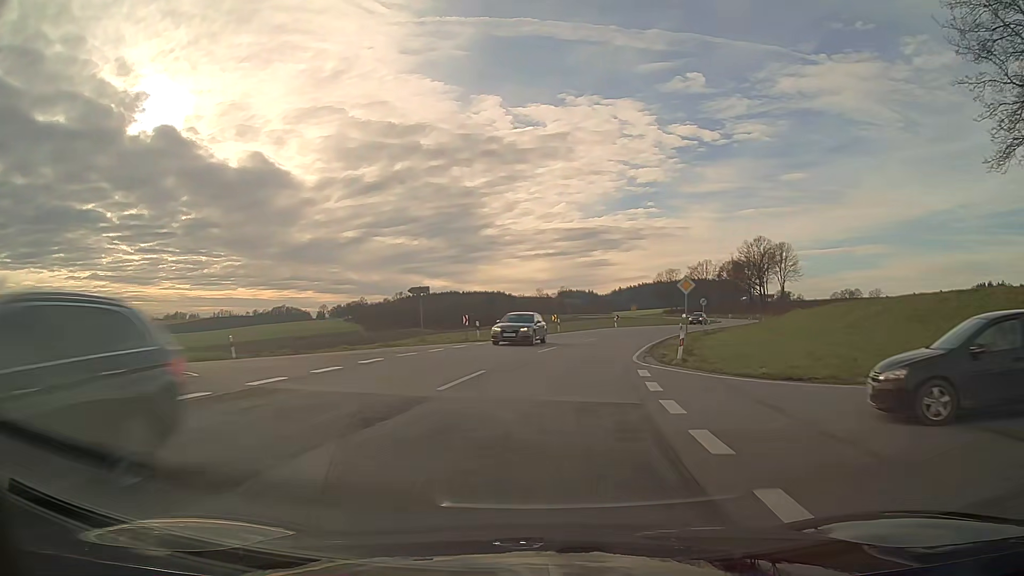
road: secondary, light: Day
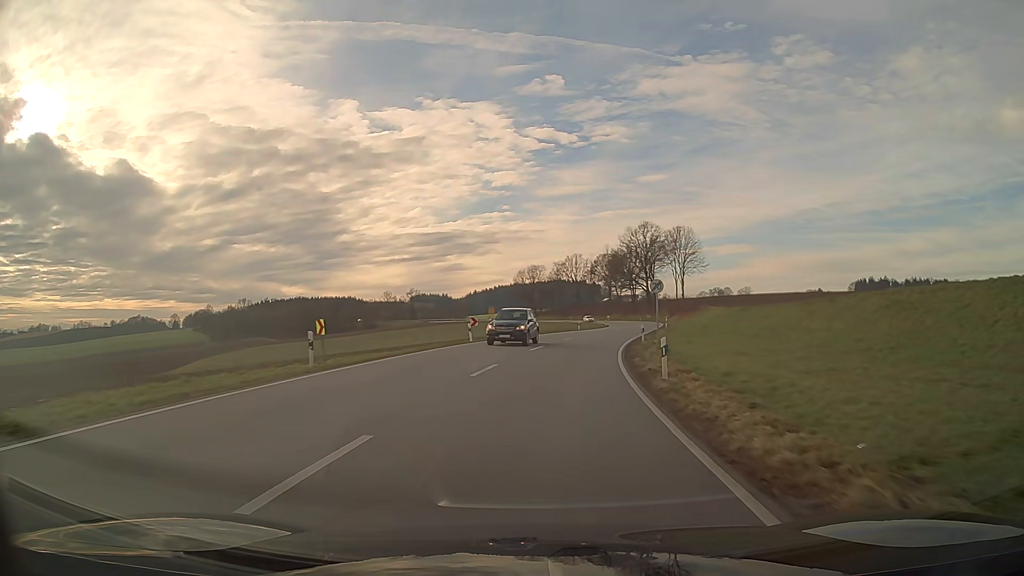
(+3.6, +32.1) m; +11°
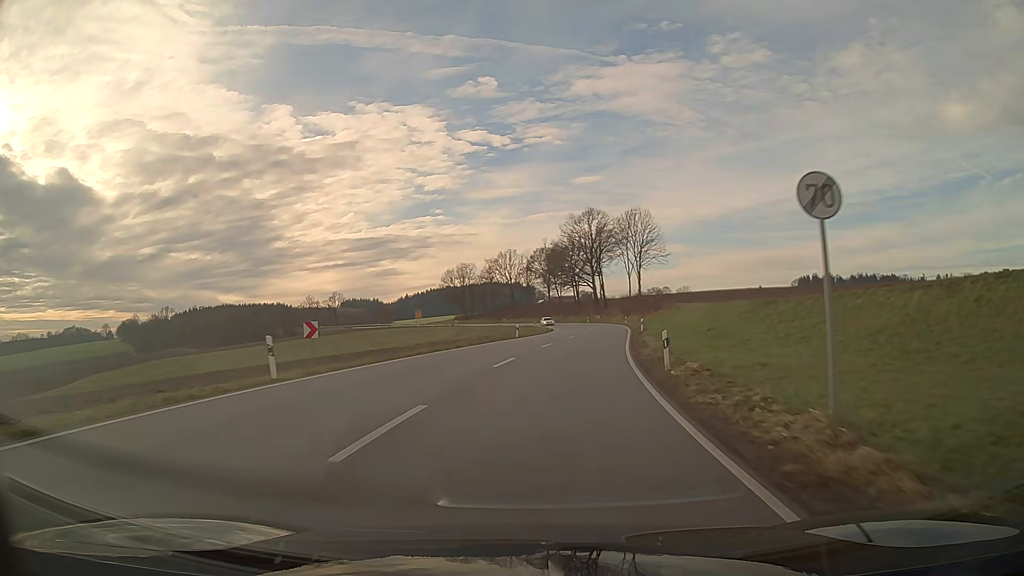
(+1.0, +21.6) m; +6°
